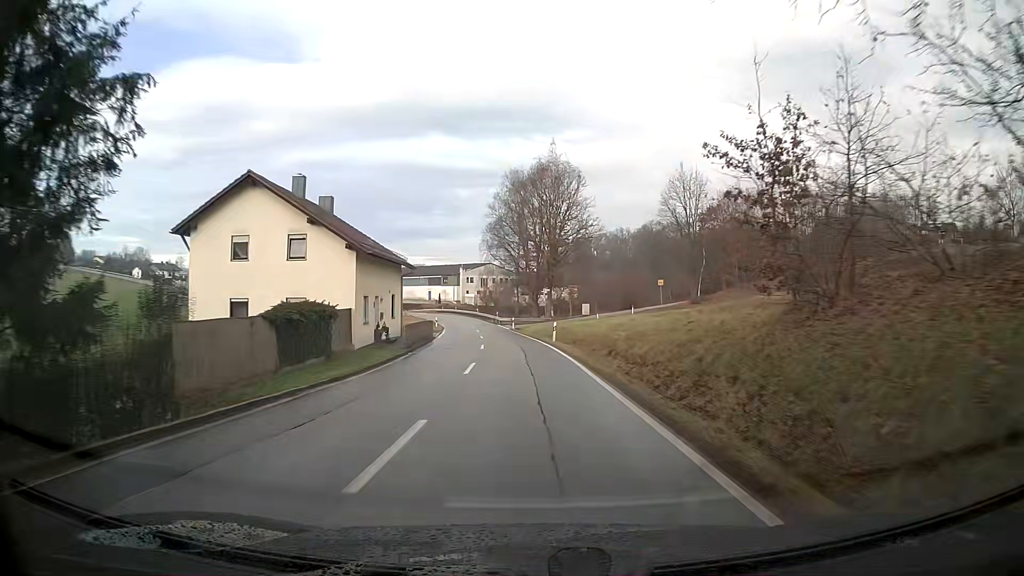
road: tertiary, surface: asphalt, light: Day
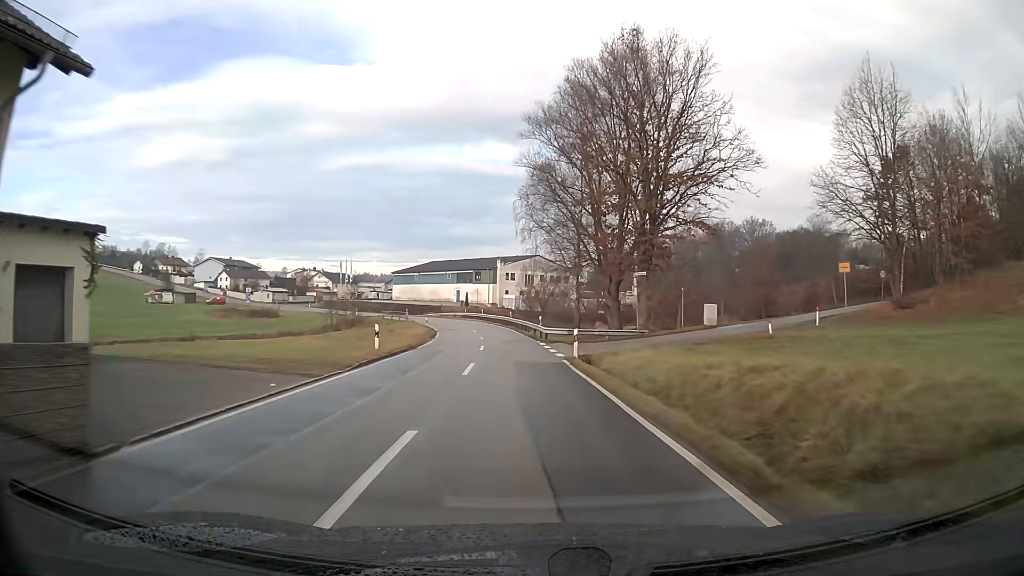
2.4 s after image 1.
(-1.3, +37.7) m; -4°
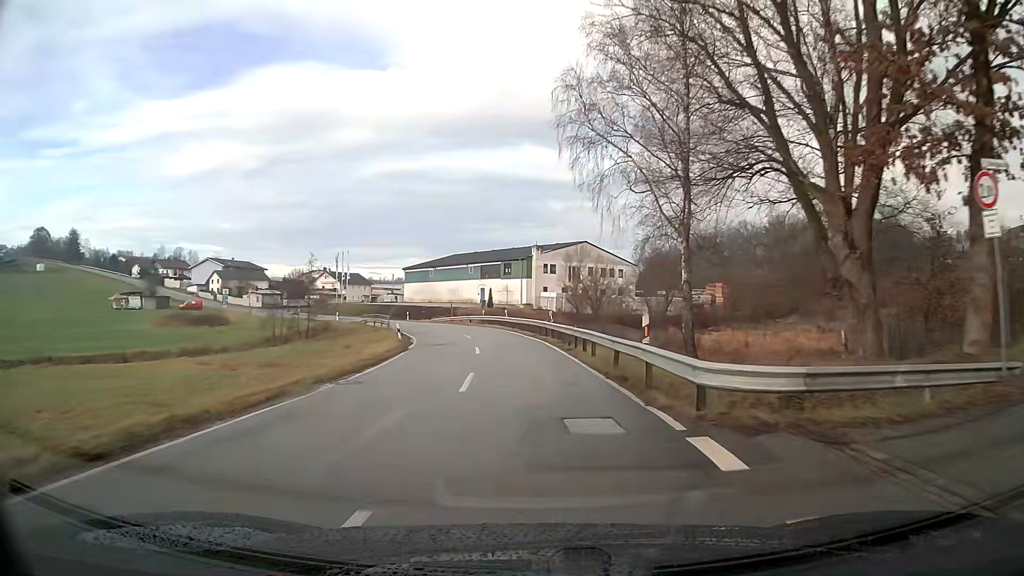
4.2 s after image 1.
(-0.9, +27.8) m; -4°
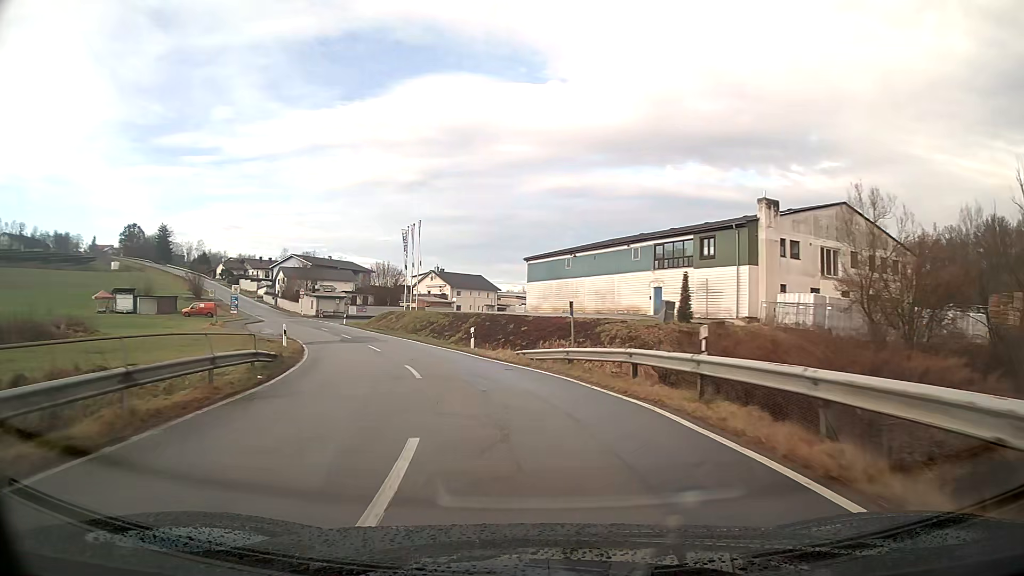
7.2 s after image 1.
(-4.7, +45.2) m; -16°
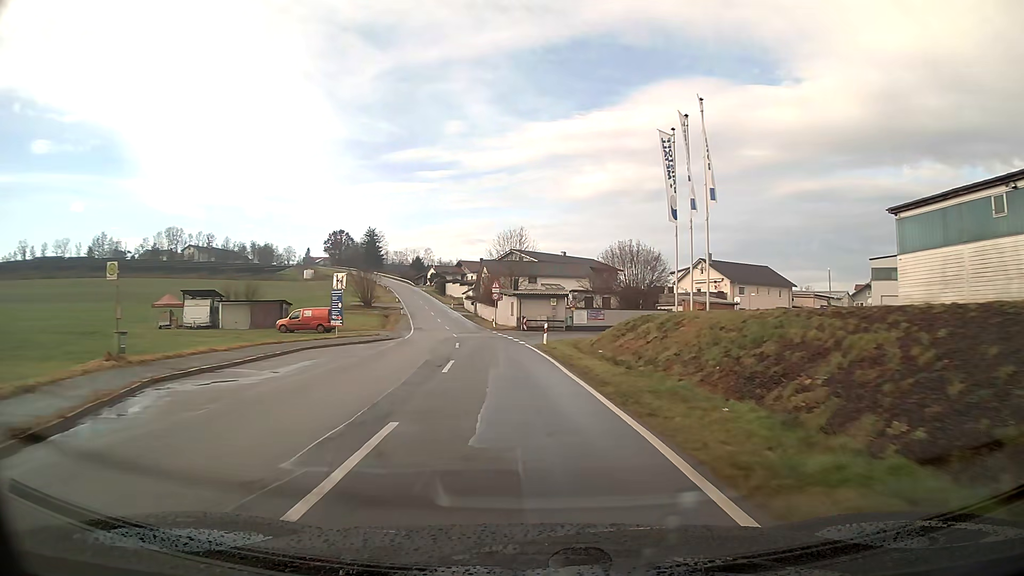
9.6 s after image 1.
(-6.6, +35.2) m; -20°
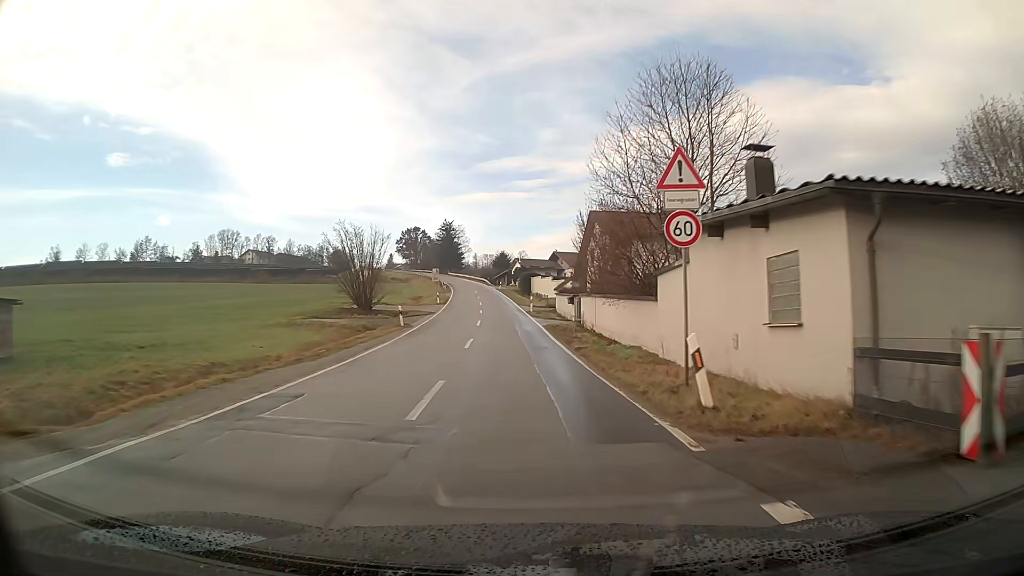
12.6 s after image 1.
(-3.3, +45.0) m; -8°
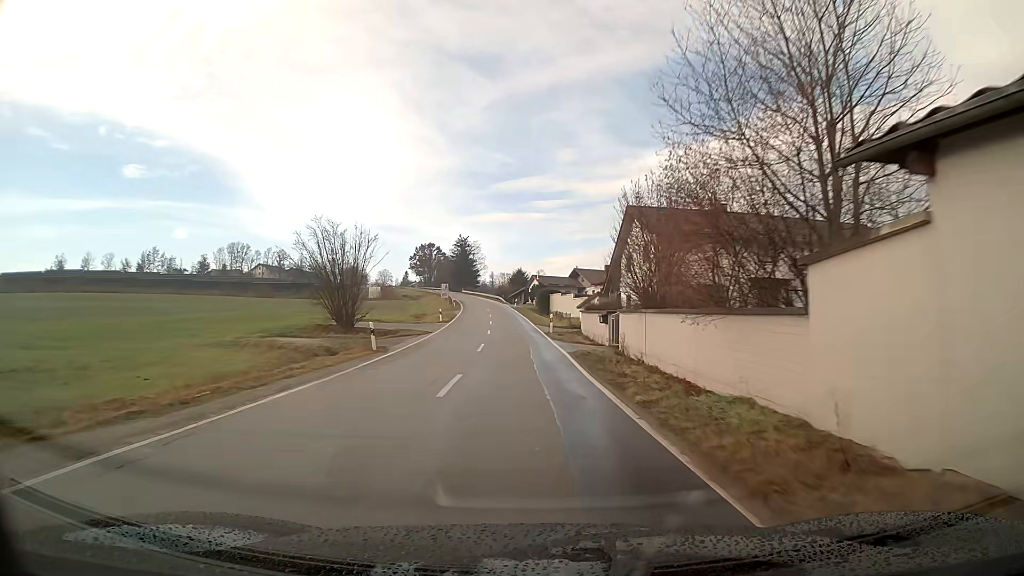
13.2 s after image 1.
(-0.1, +9.0) m; -1°
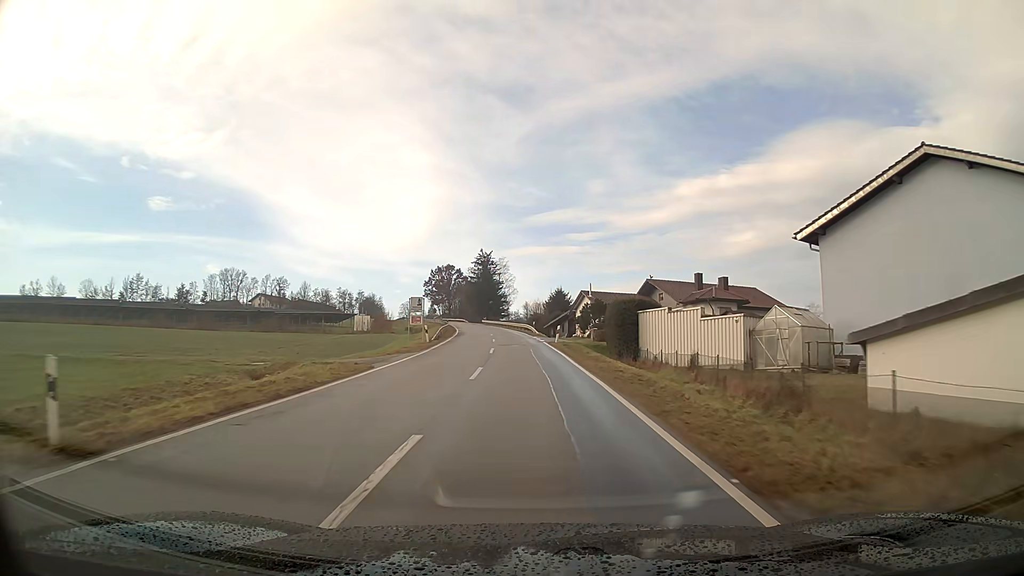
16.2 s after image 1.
(-1.4, +44.1) m; -3°
